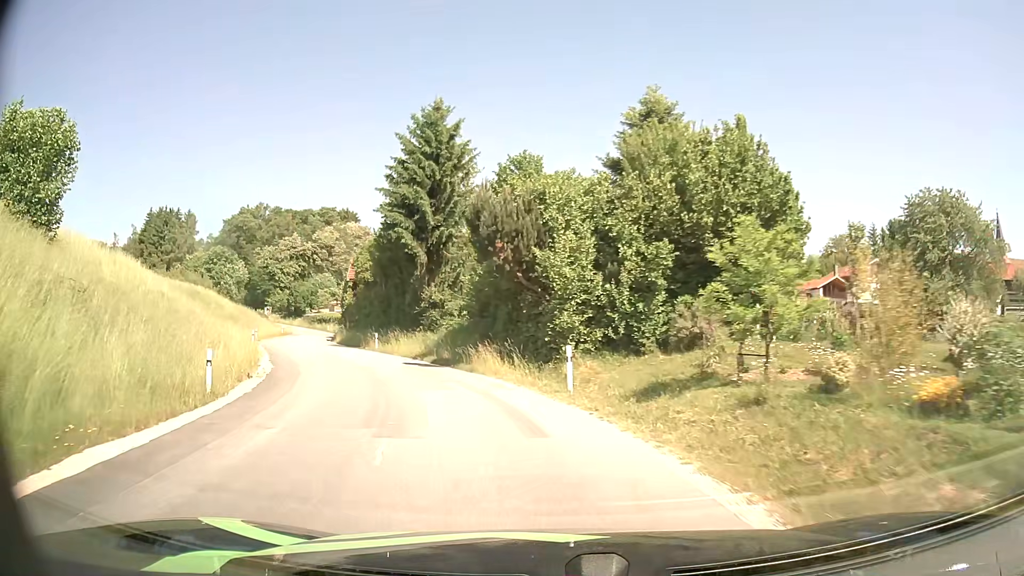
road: tertiary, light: Day
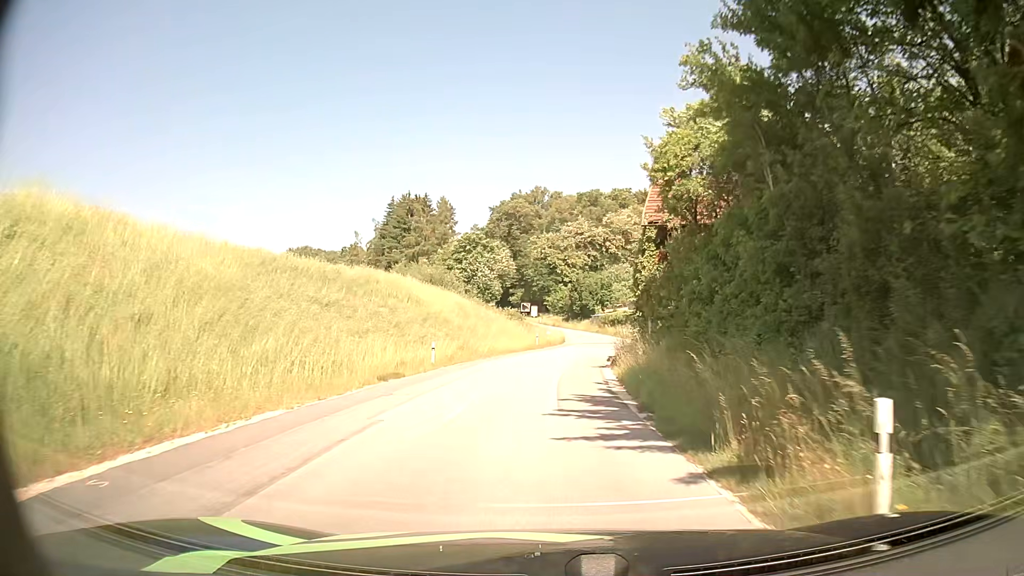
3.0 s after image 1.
(-8.7, +31.2) m; -27°
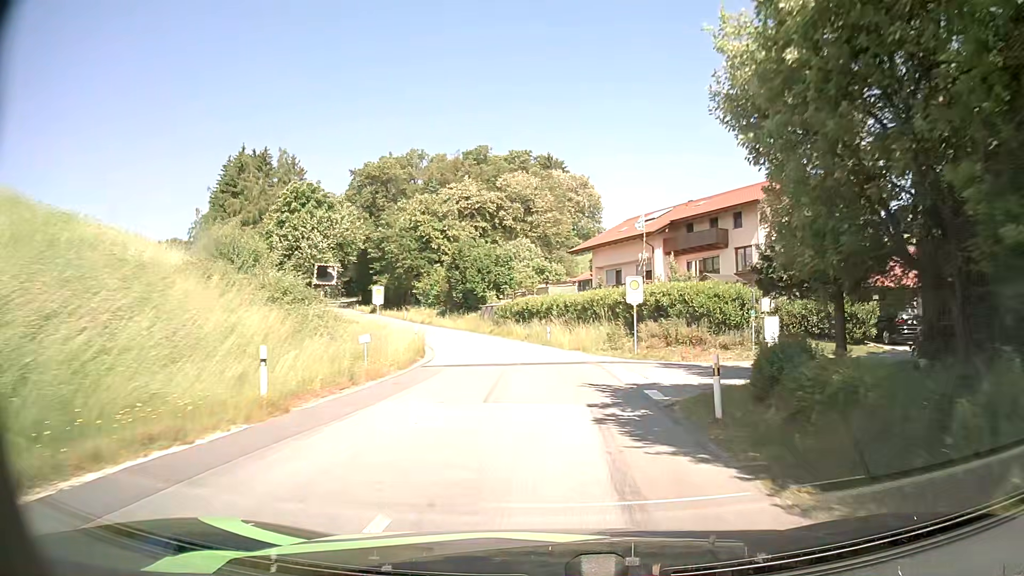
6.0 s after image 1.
(+1.4, +35.2) m; +10°
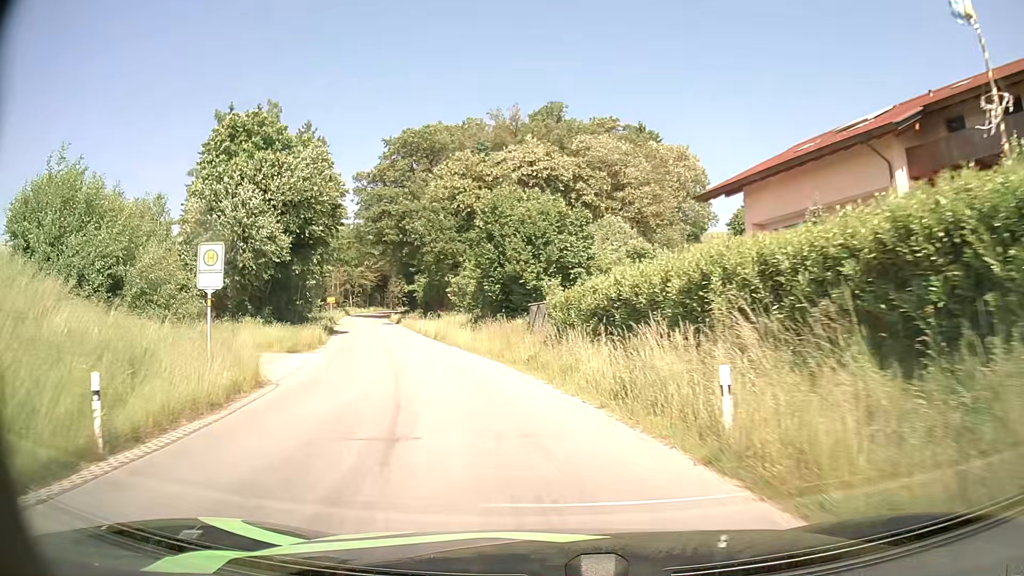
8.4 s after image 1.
(-0.6, +28.2) m; -7°
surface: asphalt
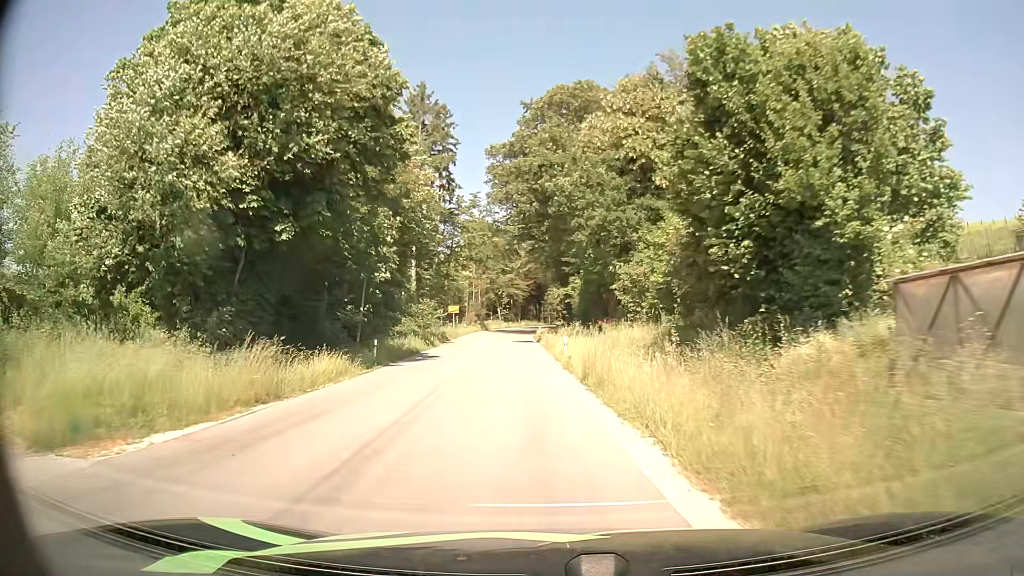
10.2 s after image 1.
(-2.8, +21.5) m; -14°
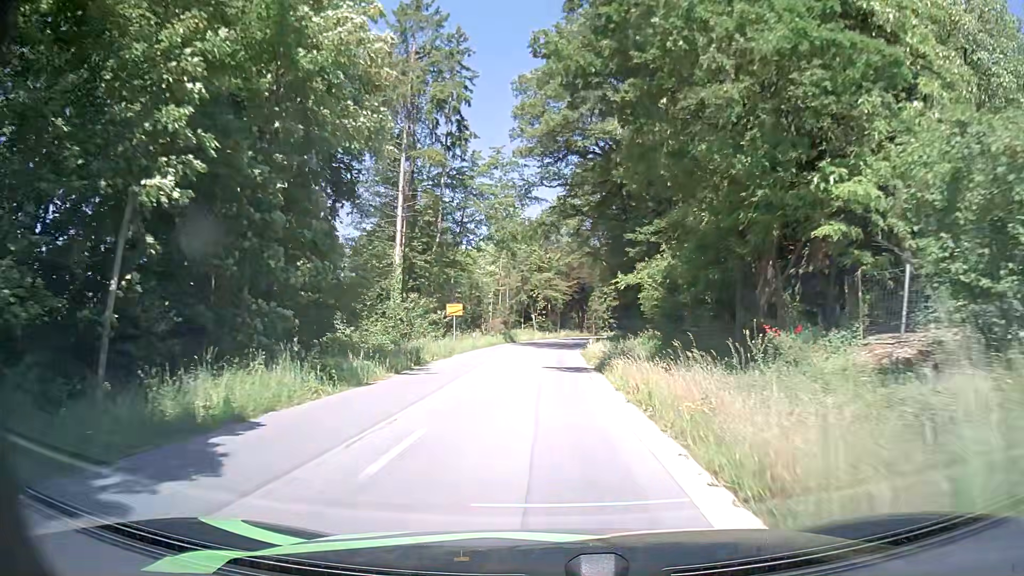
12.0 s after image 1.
(-1.1, +22.4) m; -3°
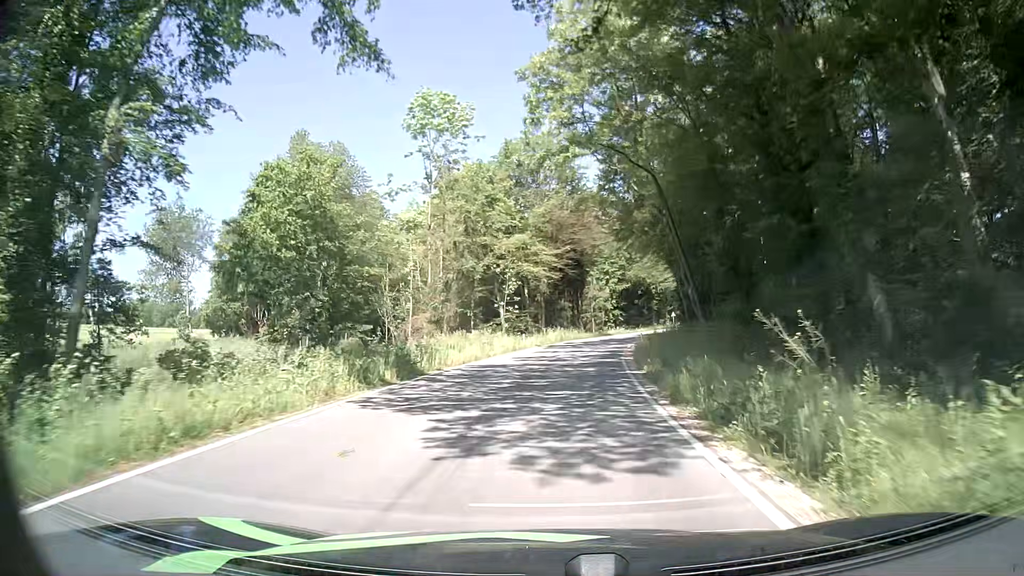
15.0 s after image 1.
(-0.2, +38.7) m; 0°
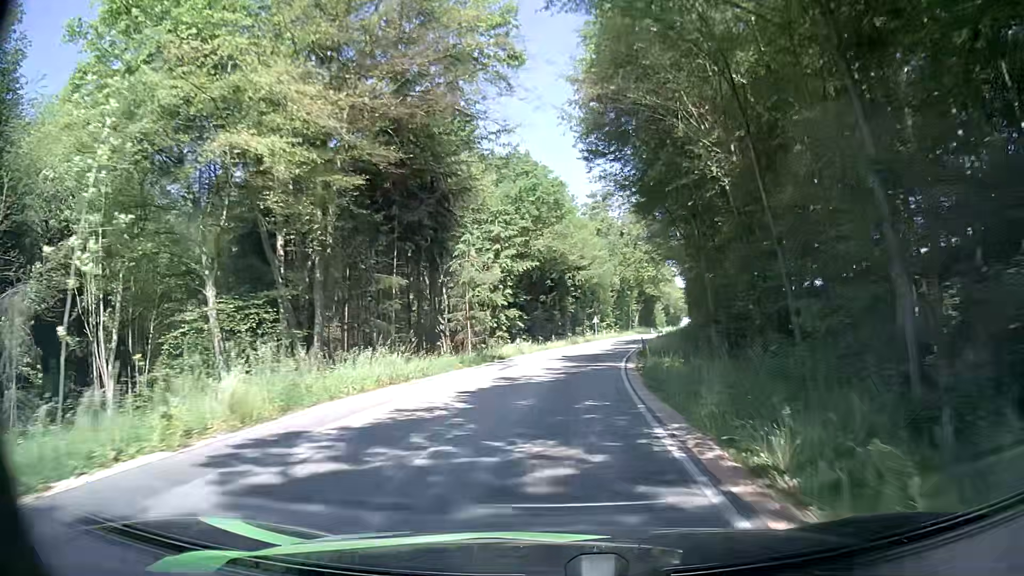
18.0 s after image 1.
(+3.4, +39.6) m; +10°
(0, +10) (+1, +20) (+2, +30) (+3, +40) (+5, +50) (+7, +59) (+9, +69) (+11, +79) (+14, +89) (+17, +98) m
